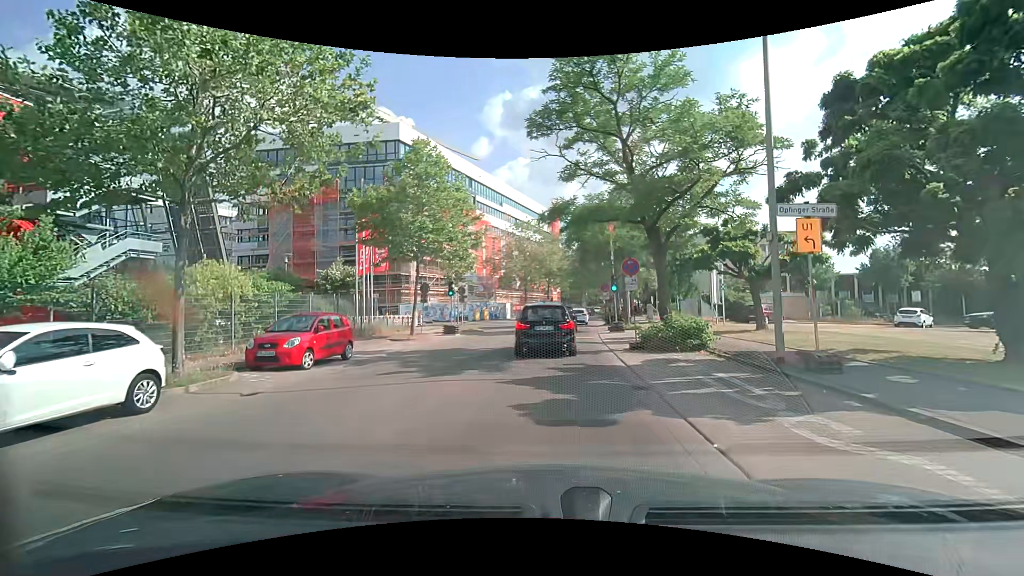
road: unclassified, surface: asphalt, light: Day
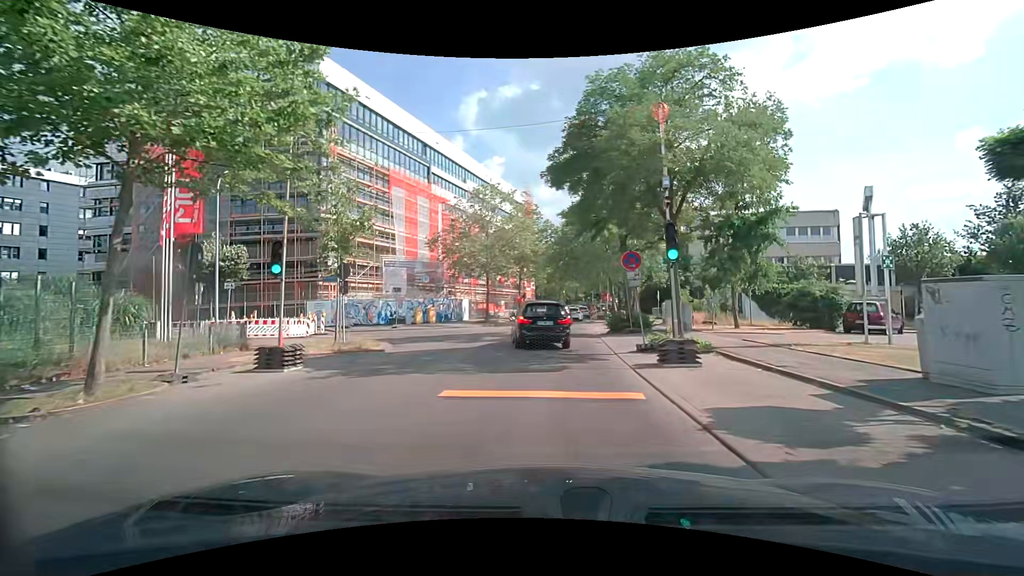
(+0.9, +17.0) m; +5°
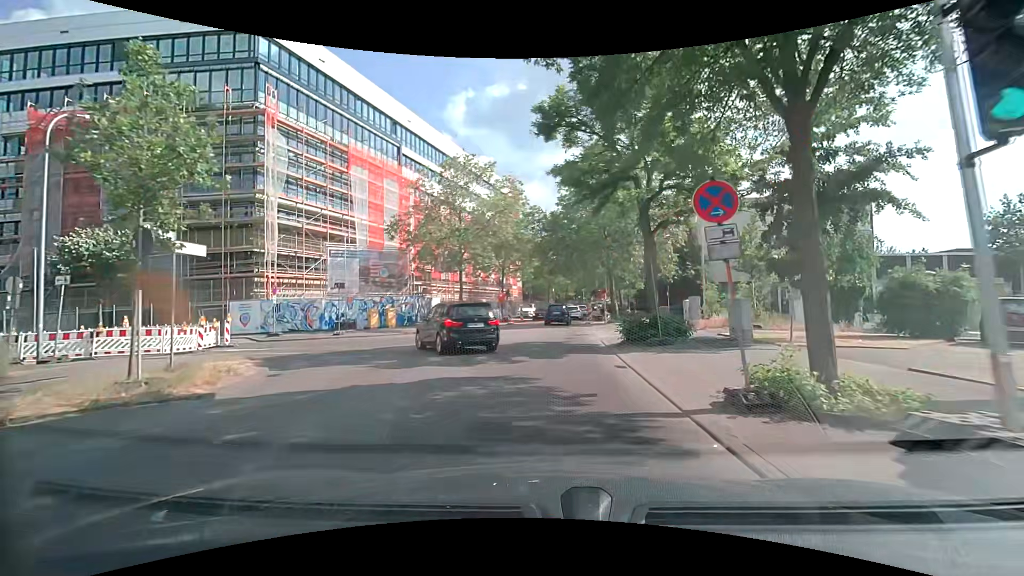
(+0.1, +8.3) m; +1°
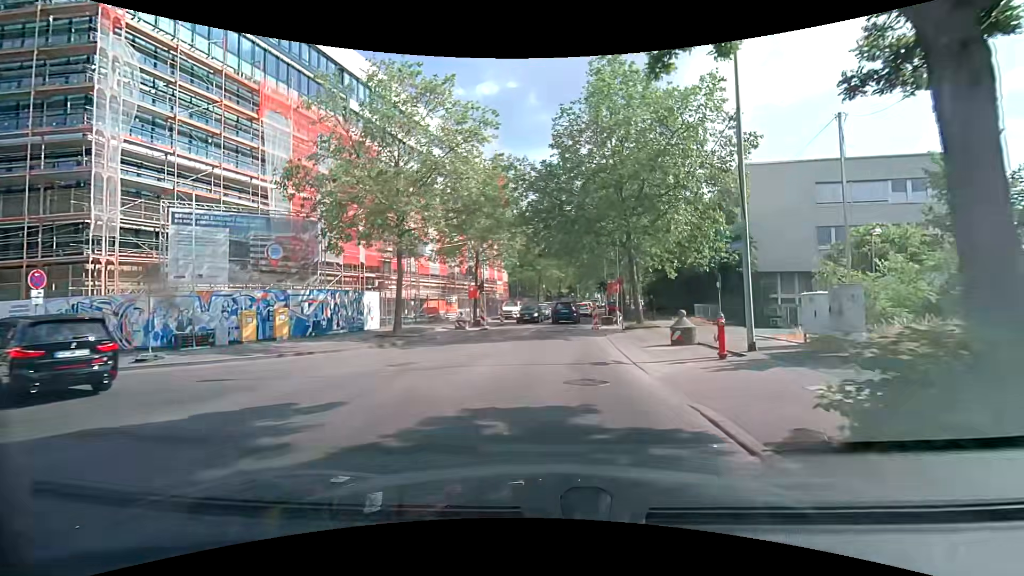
(+0.2, +13.2) m; +2°
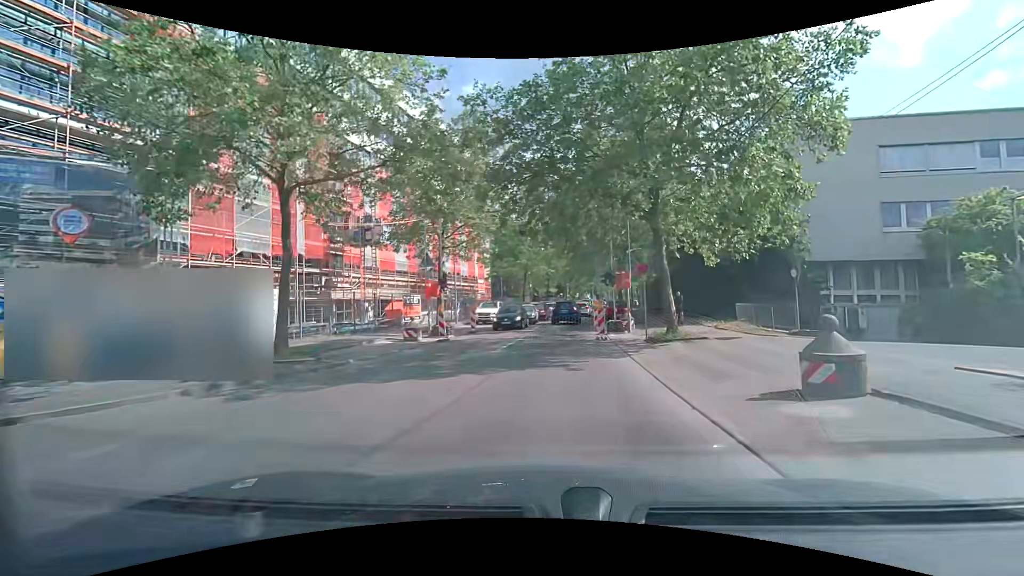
(0.0, +9.0) m; +1°
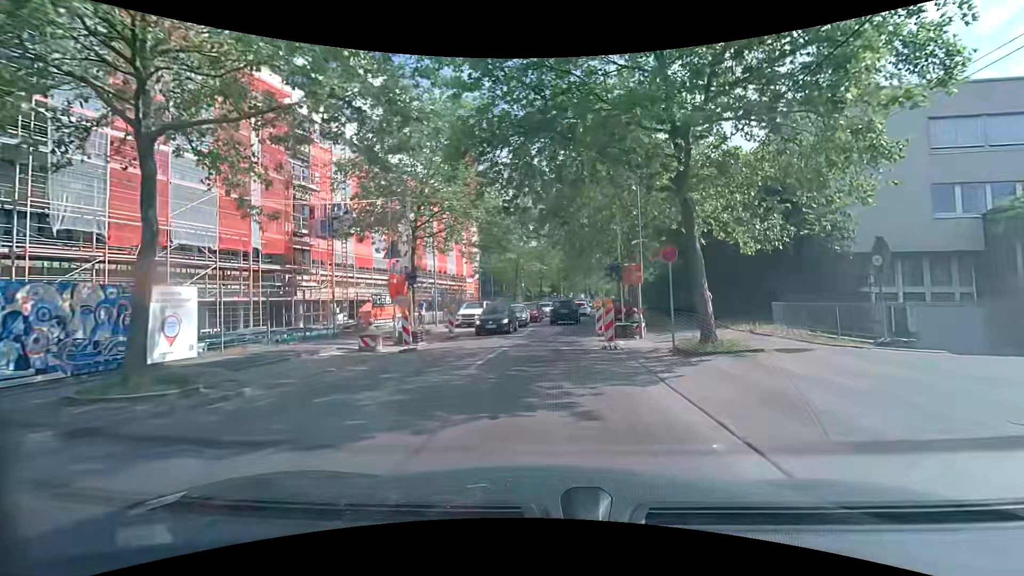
(0.0, +4.6) m; +2°
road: tertiary
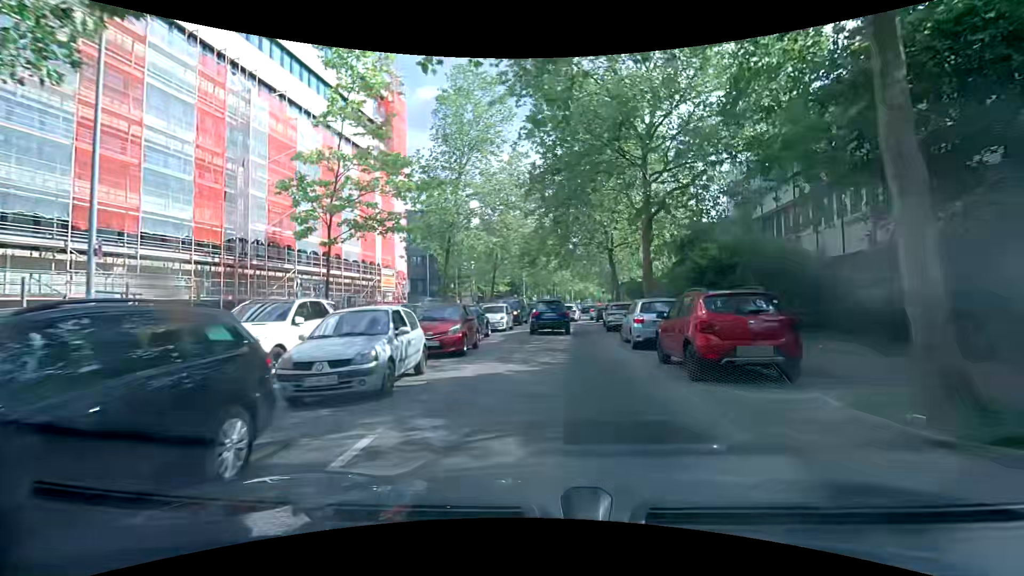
(+0.1, +23.0) m; +4°
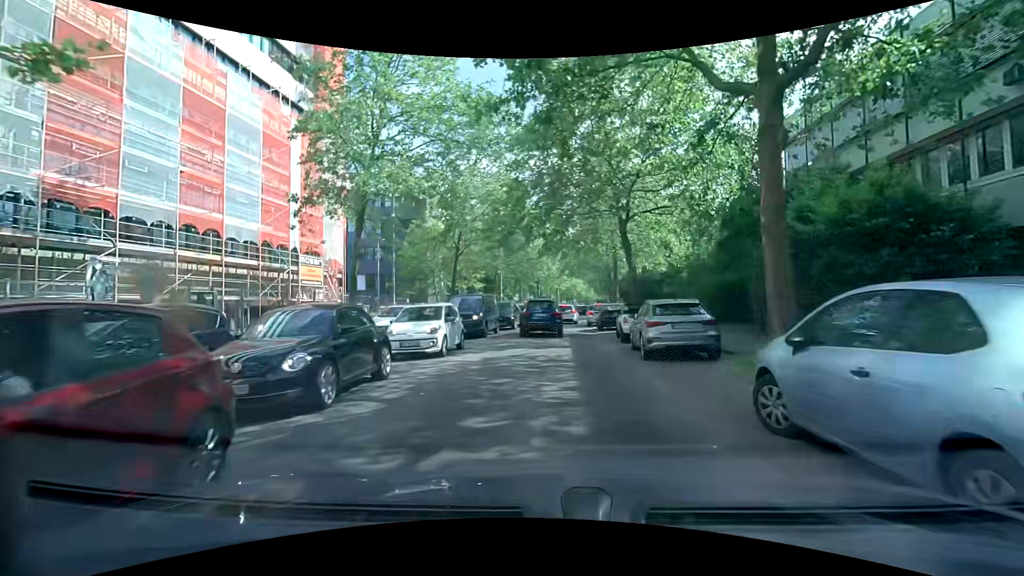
(0.0, +12.4) m; 0°
